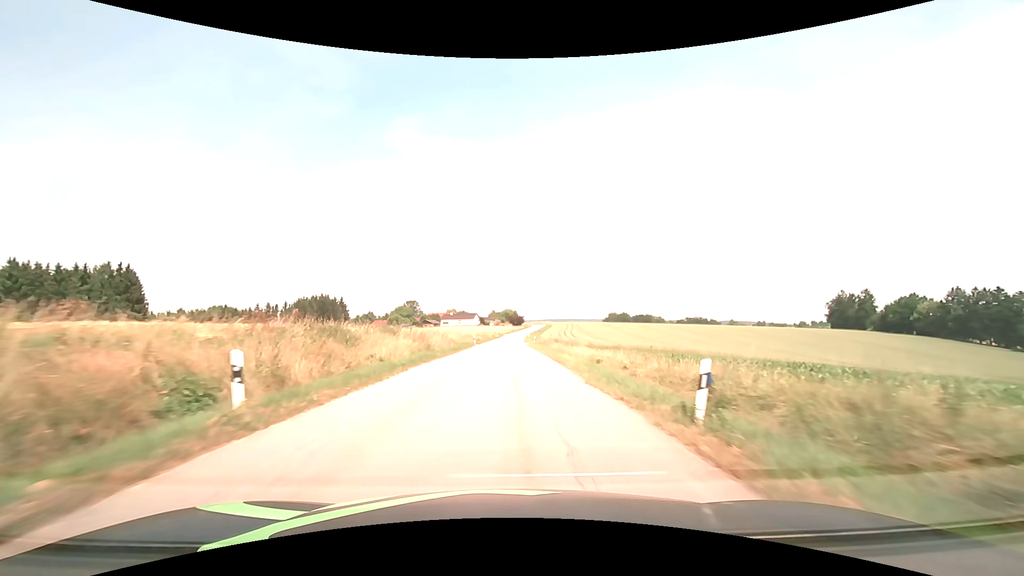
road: tertiary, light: Day
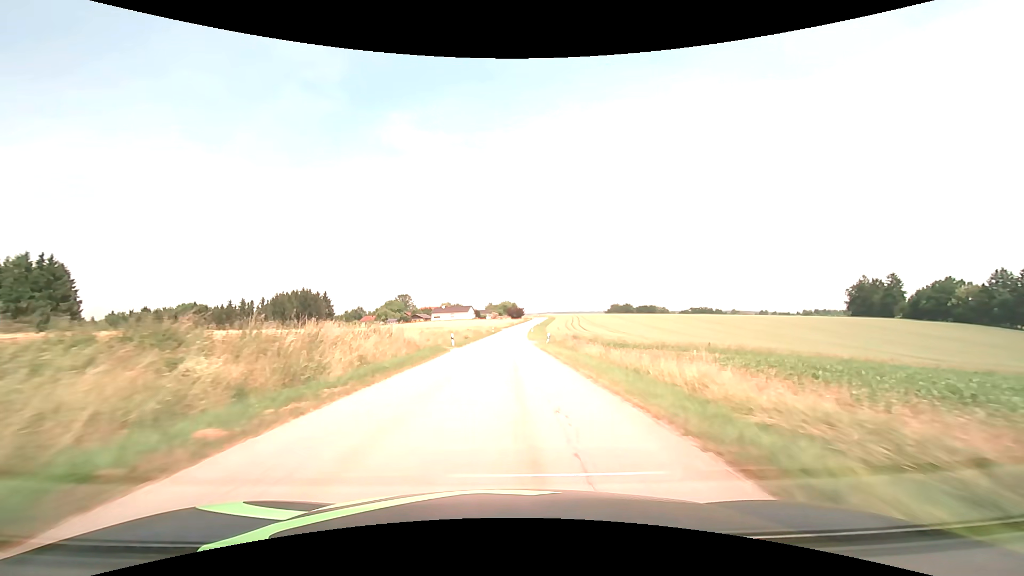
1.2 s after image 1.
(+0.1, +21.5) m; 0°
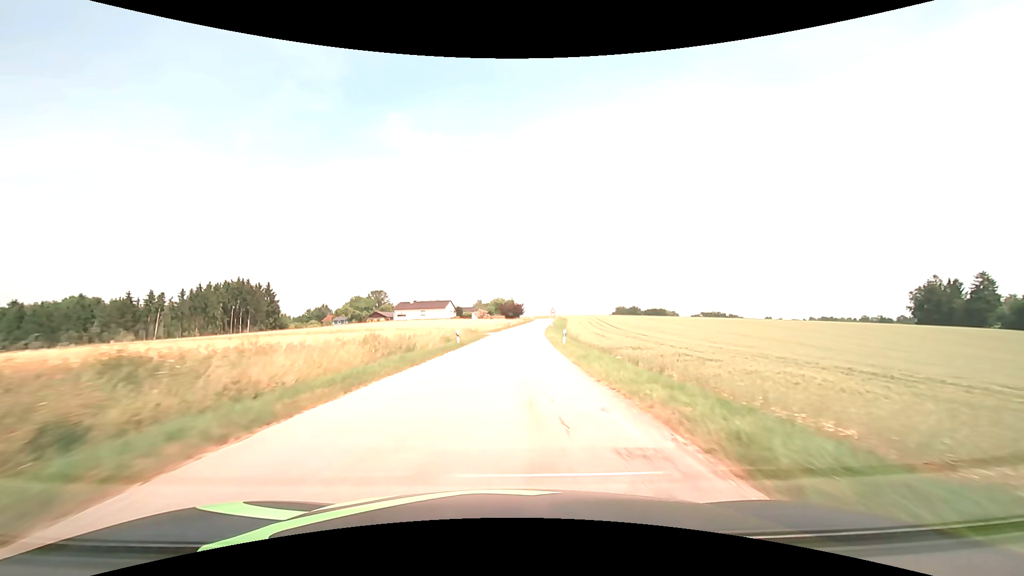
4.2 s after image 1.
(+0.2, +53.6) m; +1°
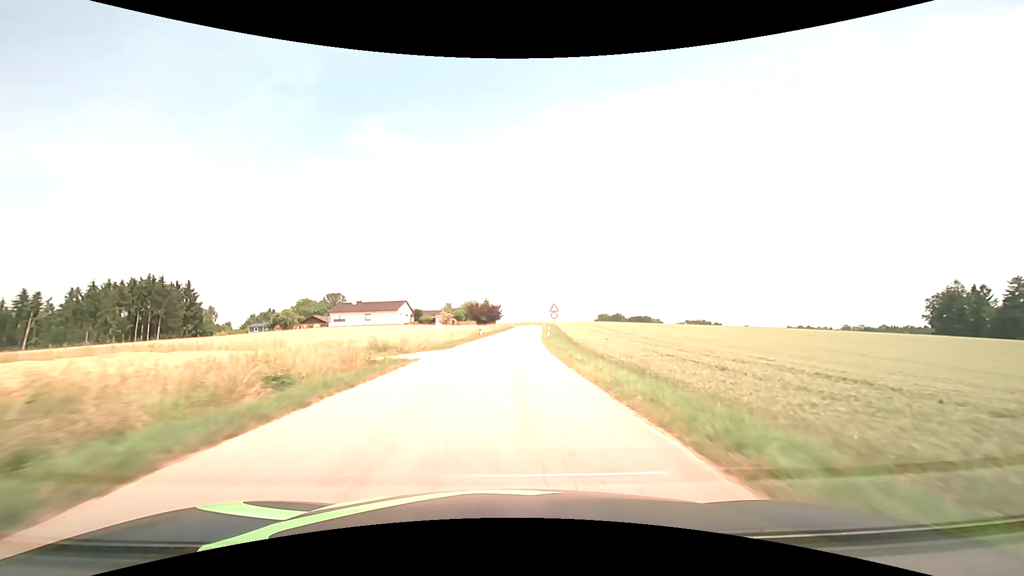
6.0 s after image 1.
(+0.6, +31.7) m; +3°
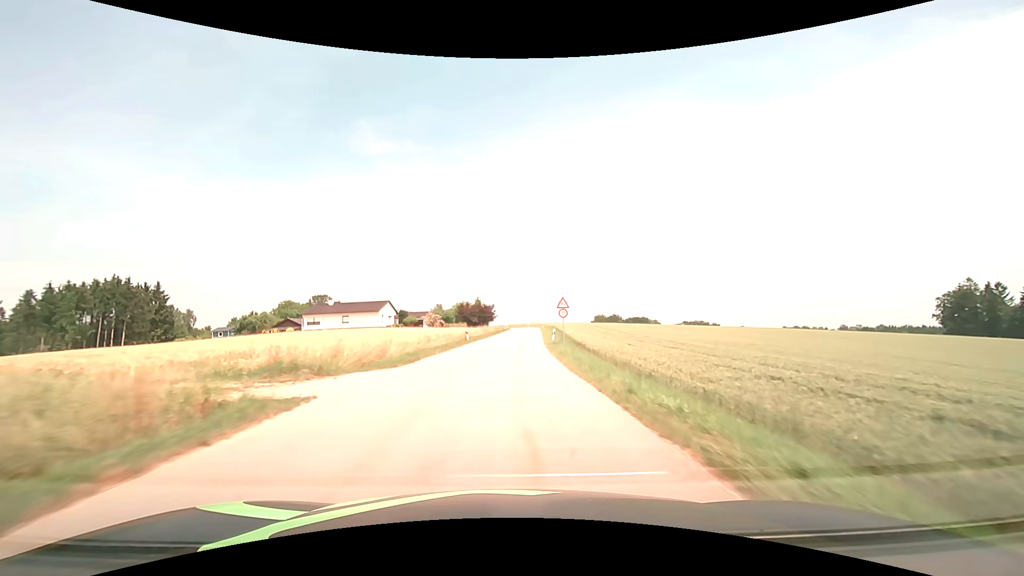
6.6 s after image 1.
(+0.1, +10.5) m; +1°
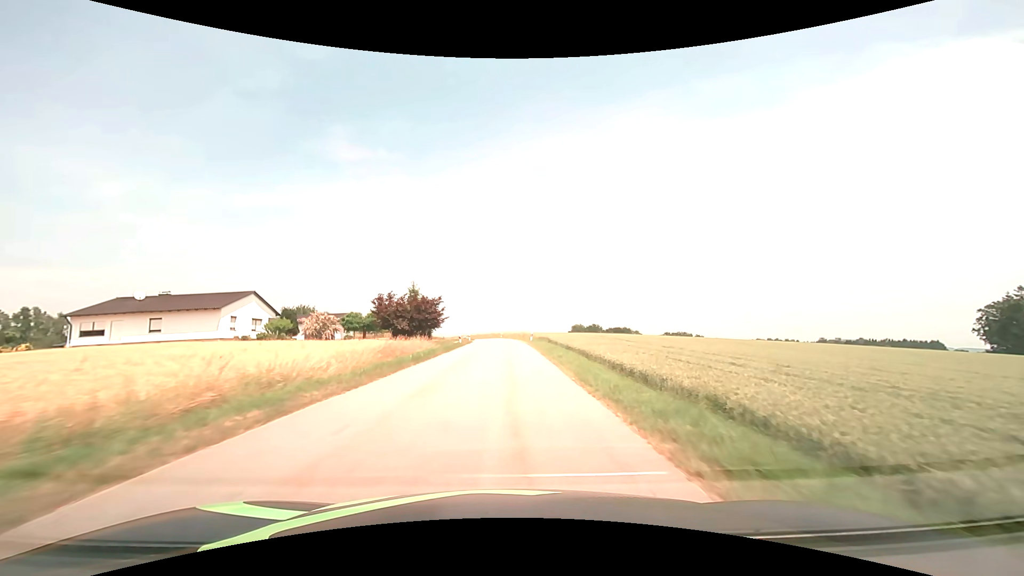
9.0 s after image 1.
(+1.1, +41.8) m; +3°
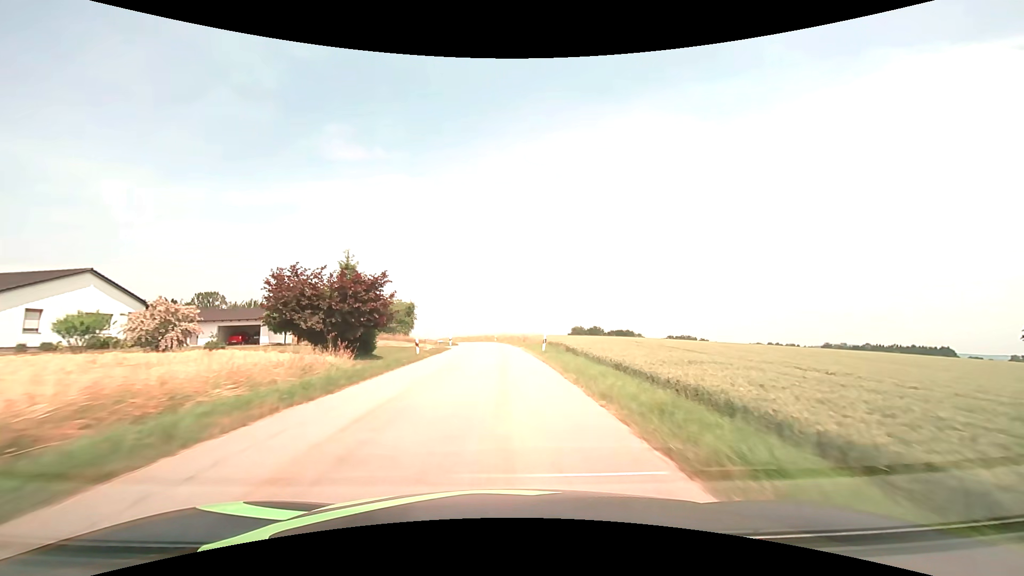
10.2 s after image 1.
(+0.1, +20.9) m; 0°
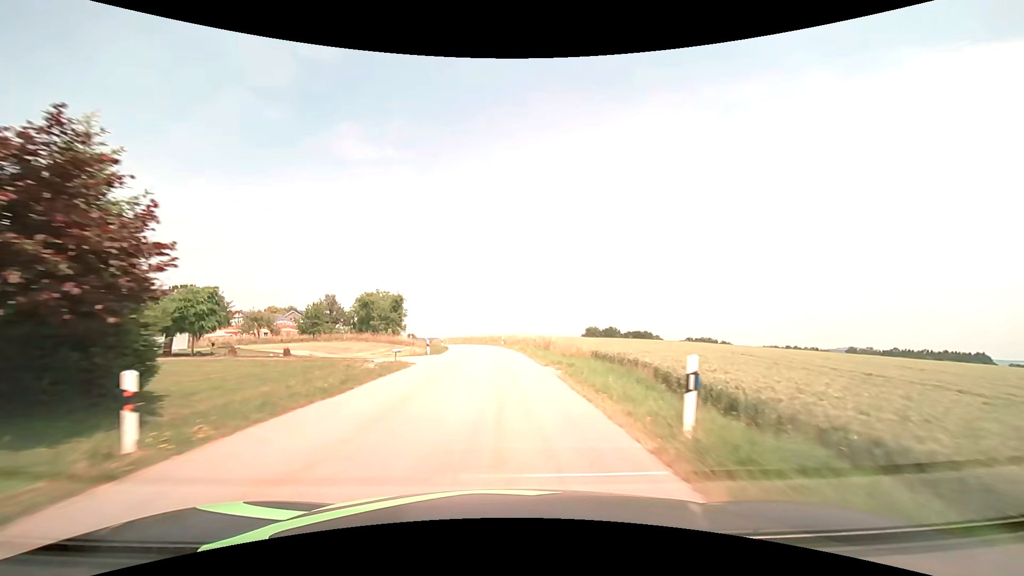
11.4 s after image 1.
(-0.1, +20.9) m; -1°
(0, +10) (0, +20) (-1, +30) (-1, +40) (-2, +50) (-3, +60) (-5, +70) (-7, +80) (-9, +89) (-12, +99) m
